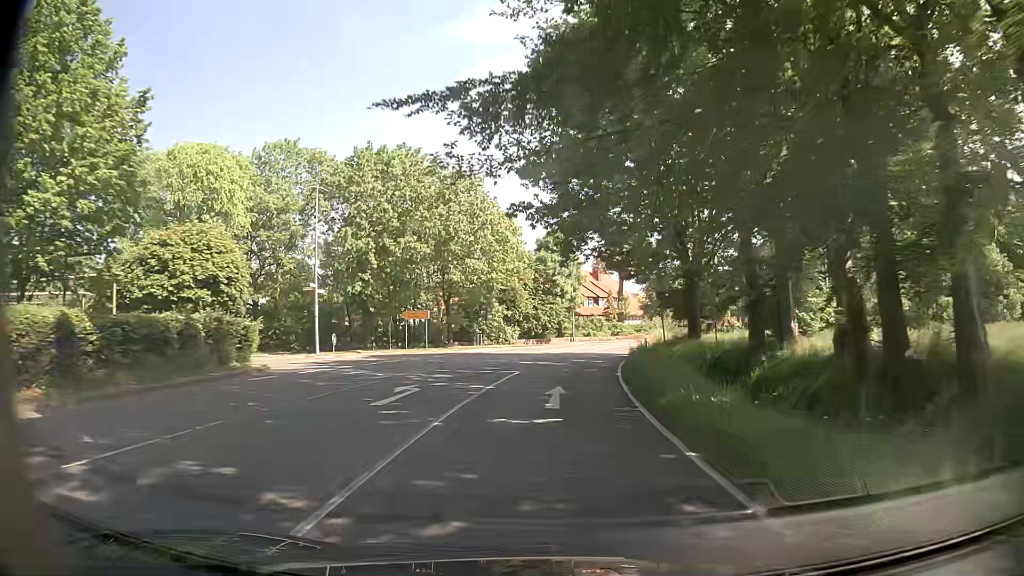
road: secondary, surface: asphalt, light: Day
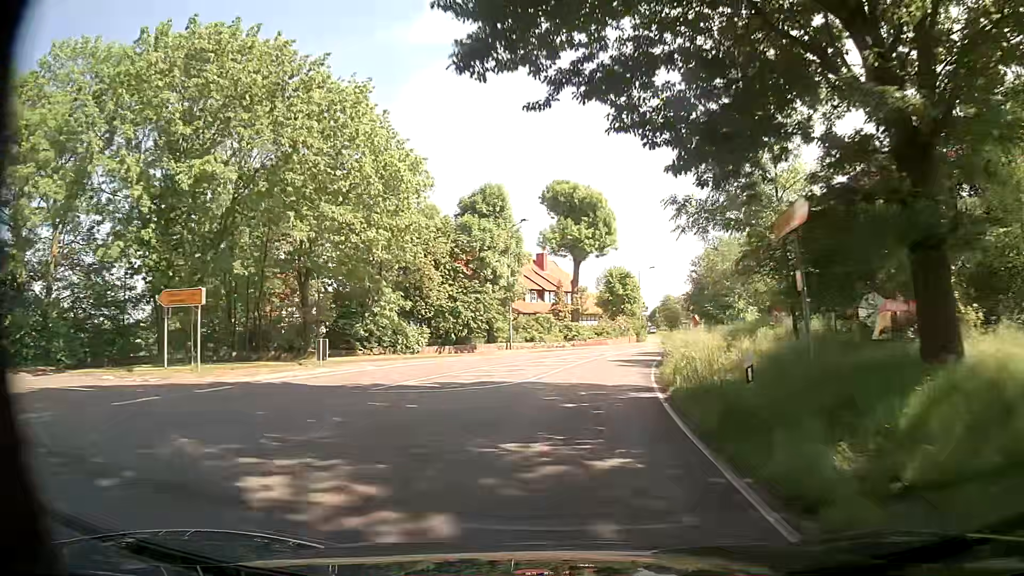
(+0.8, +24.2) m; +4°
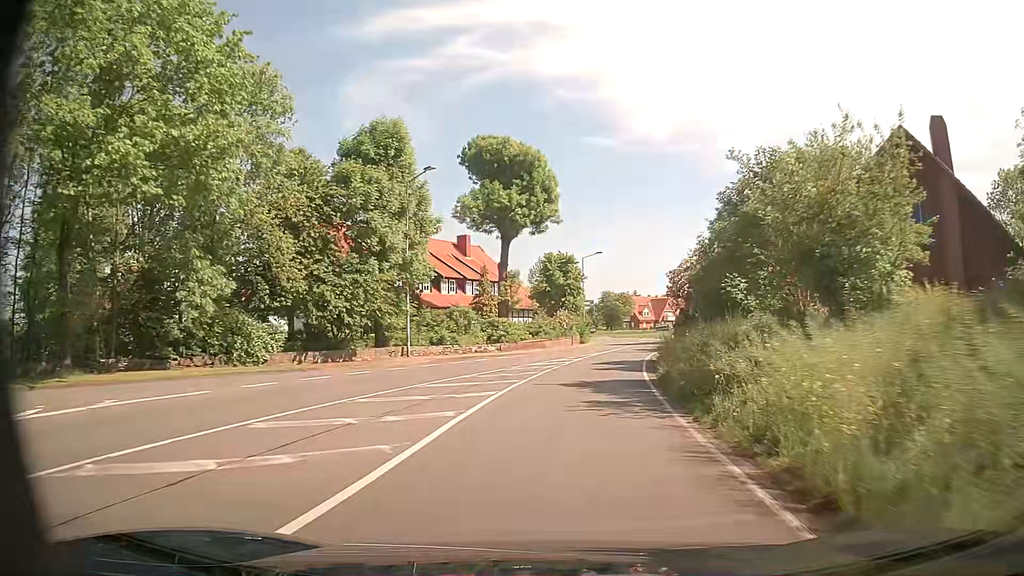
(+1.0, +16.0) m; +7°
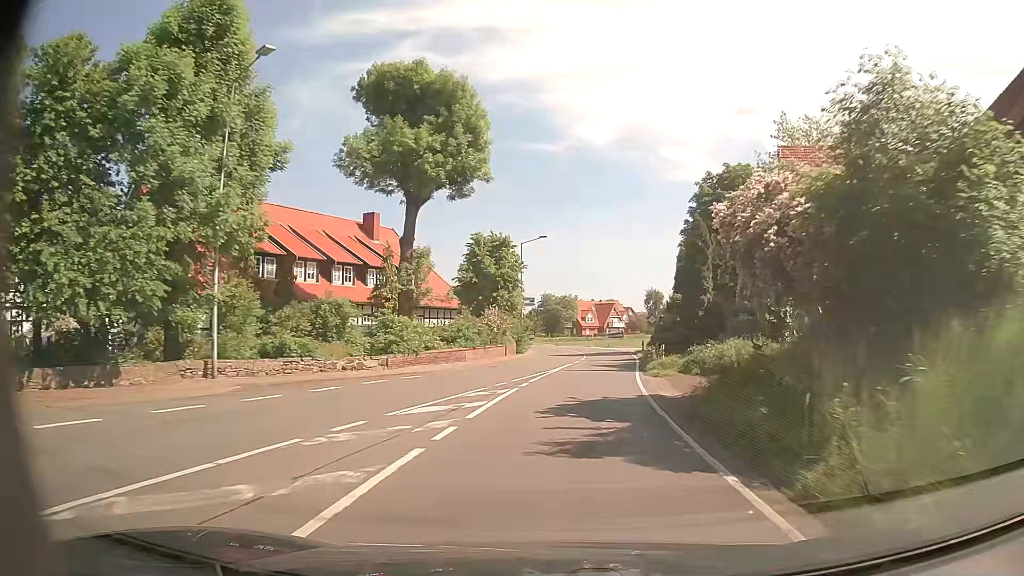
(+0.6, +16.0) m; +4°
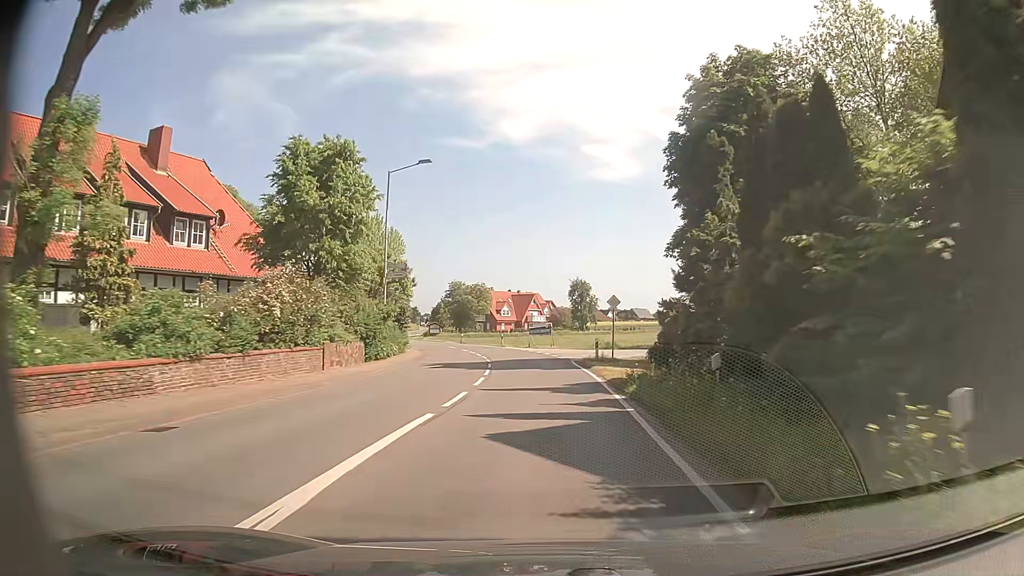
(+1.9, +23.6) m; +8°
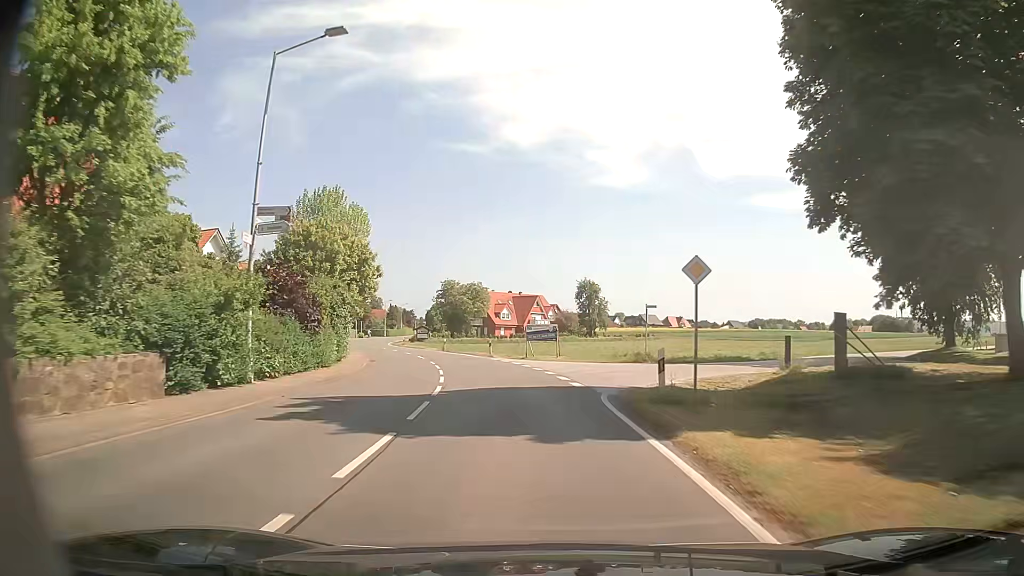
(0.0, +15.8) m; -1°
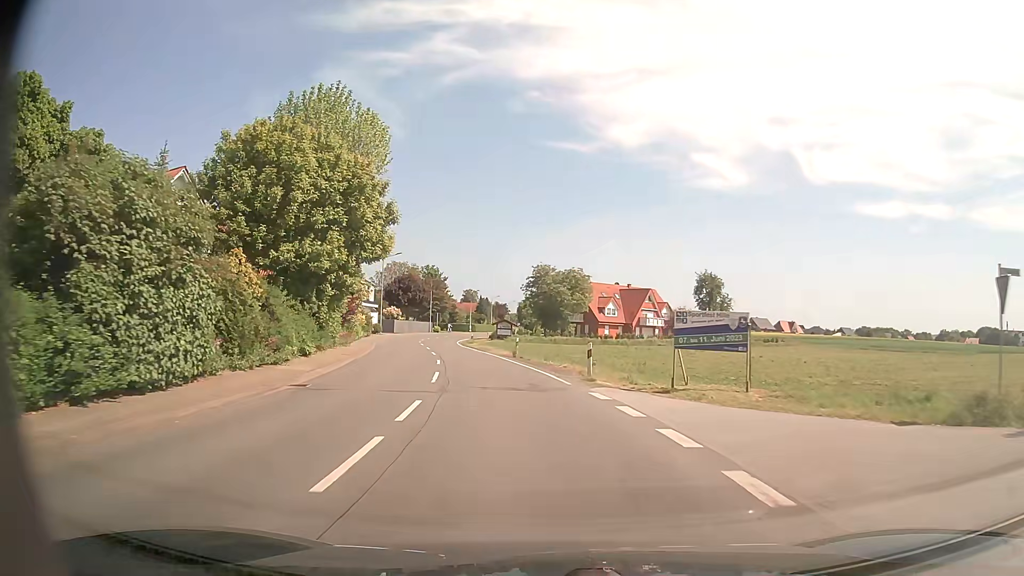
(-1.7, +23.7) m; -9°
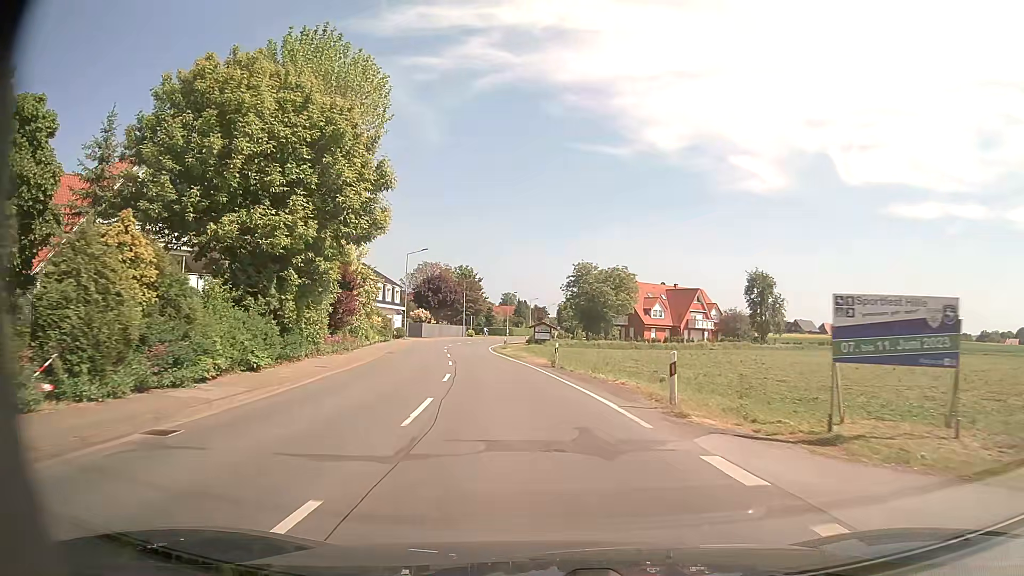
(-0.2, +8.0) m; -3°
(0, +10) (-1, +20) (-3, +30) (-4, +40) (-6, +50) (-7, +60) (-8, +70) (-8, +80) (-8, +89) (-7, +99) m
